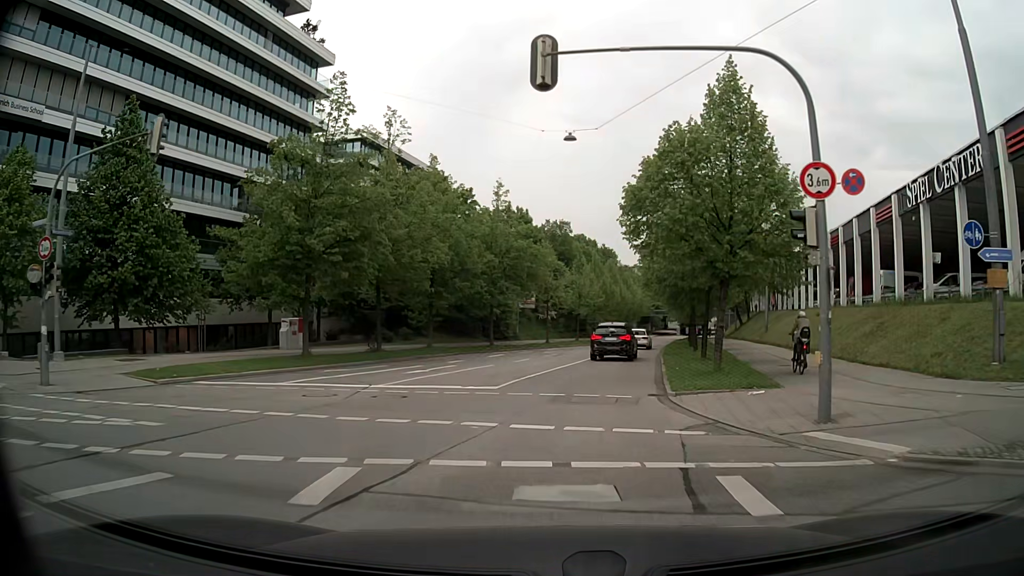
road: tertiary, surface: asphalt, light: Day
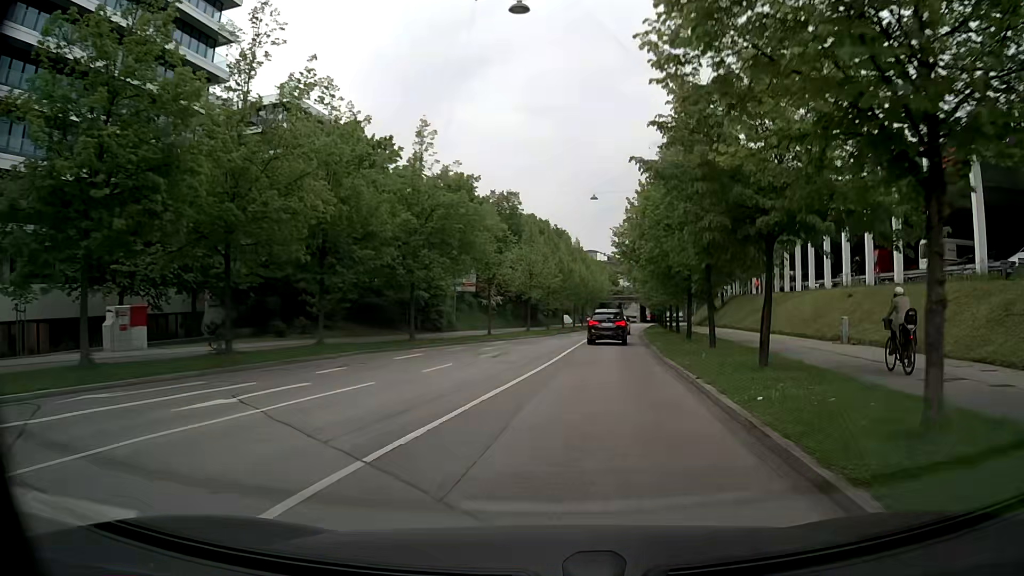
(+0.3, +12.4) m; +4°
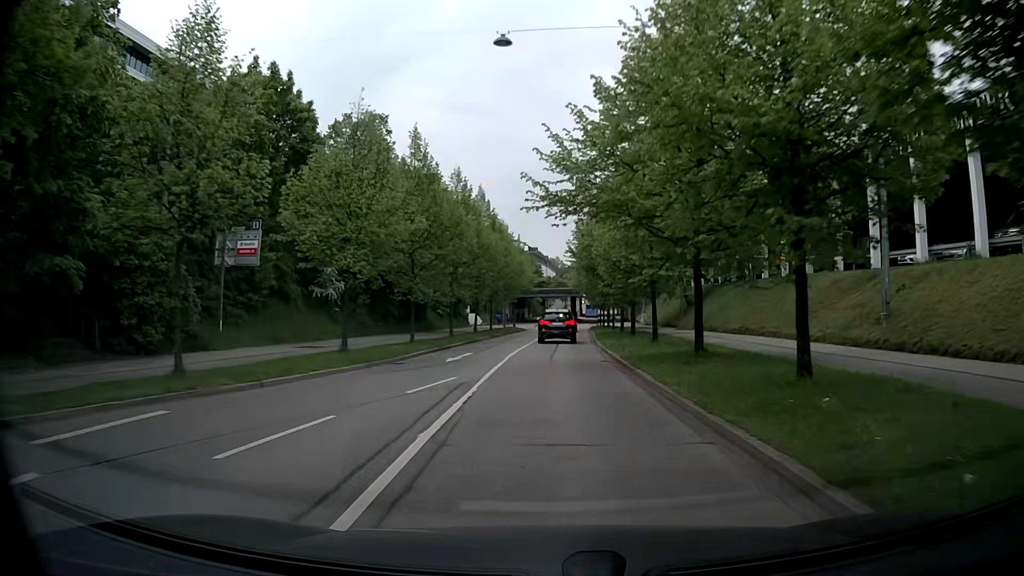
(+2.2, +28.7) m; +7°
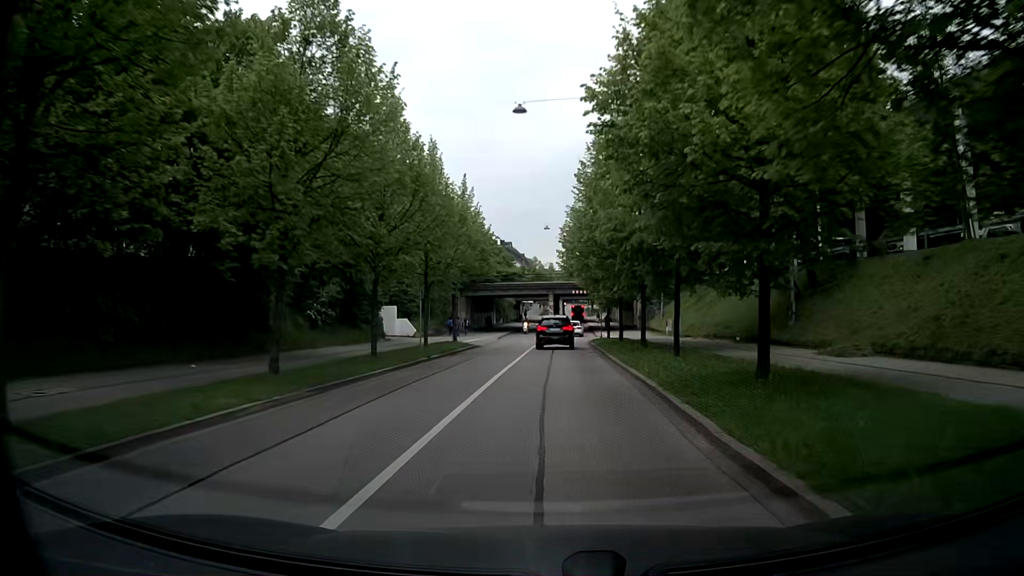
(+0.2, +30.7) m; +1°
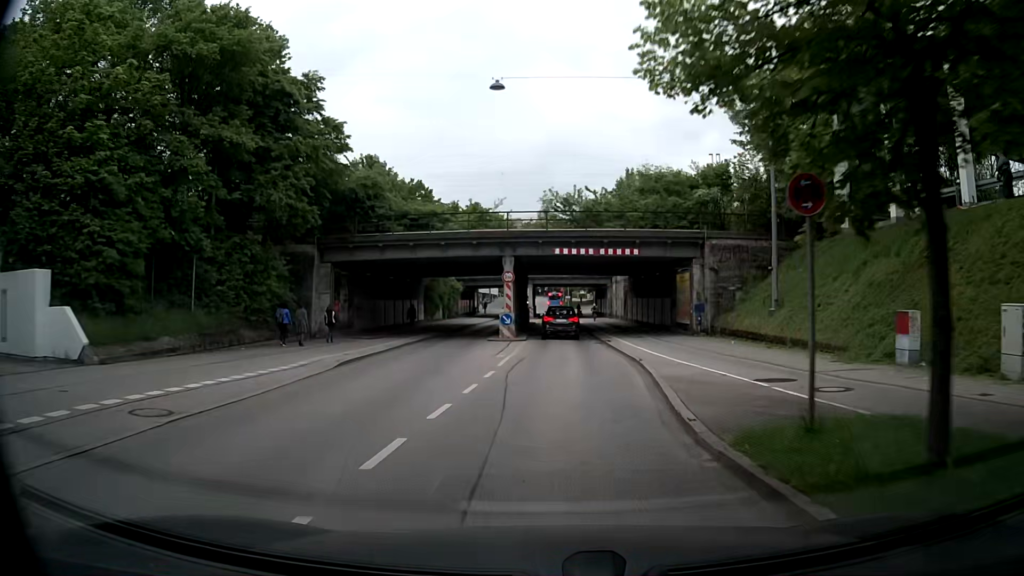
(+0.6, +38.2) m; +3°
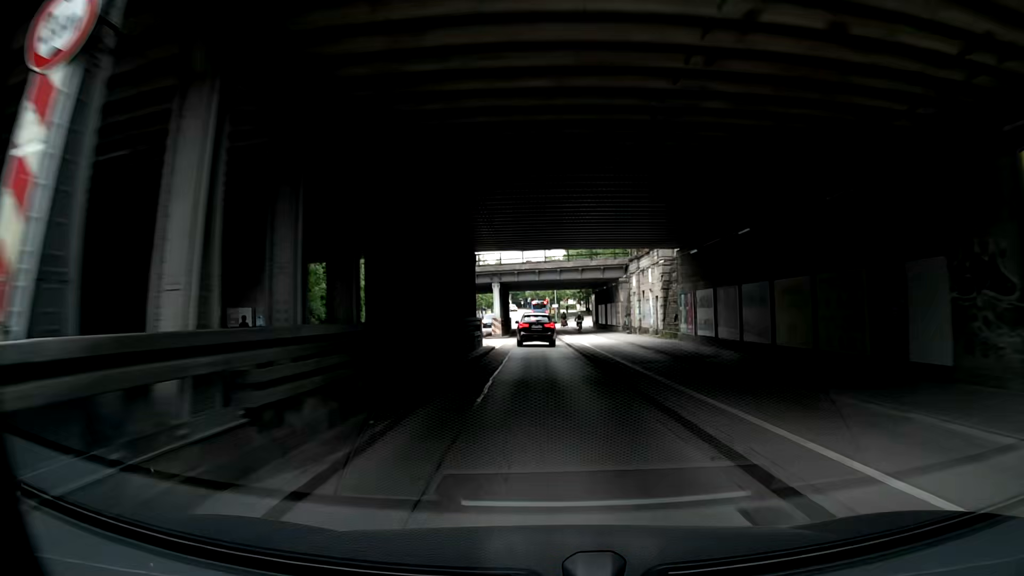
(+0.7, +30.5) m; +1°
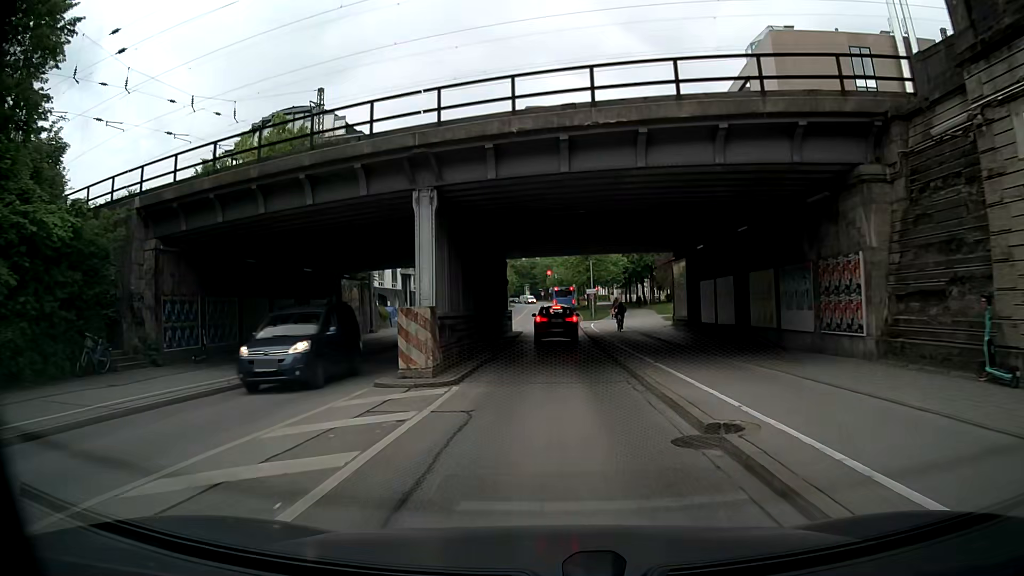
(+1.1, +36.4) m; -1°
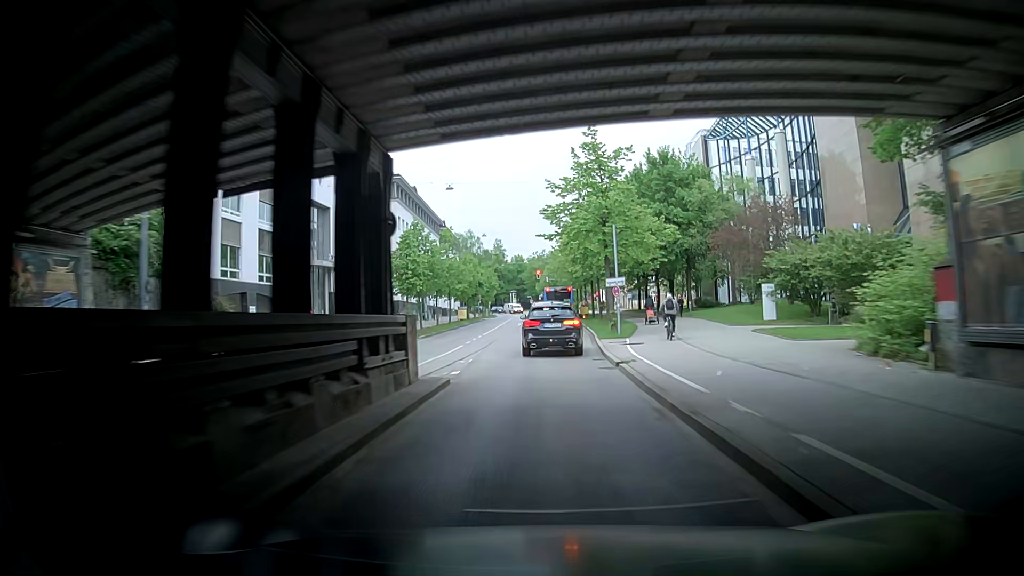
(-0.1, +26.2) m; -1°
